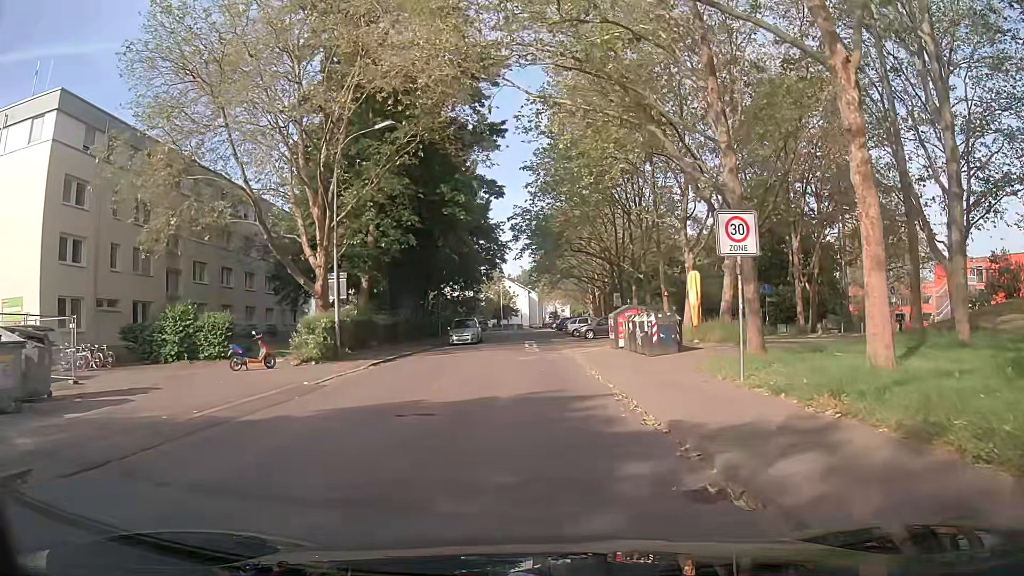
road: residential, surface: asphalt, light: Day
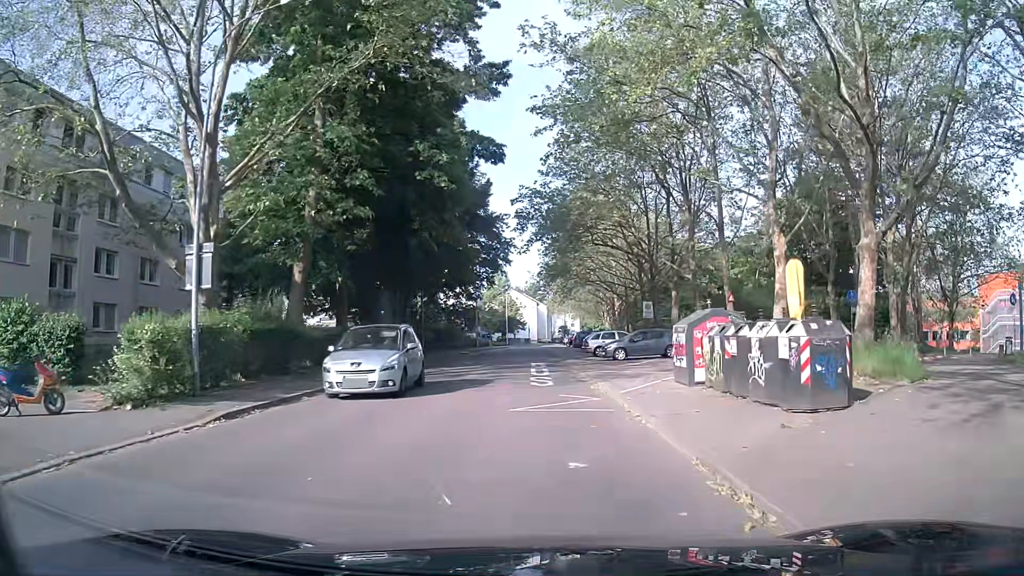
(-0.3, +12.2) m; -2°
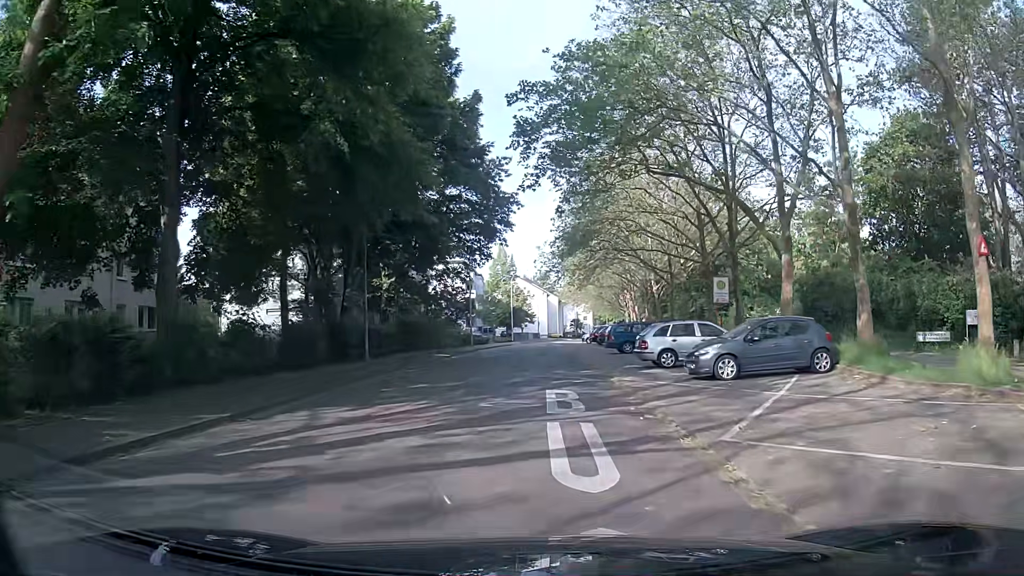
(+0.2, +17.2) m; 0°
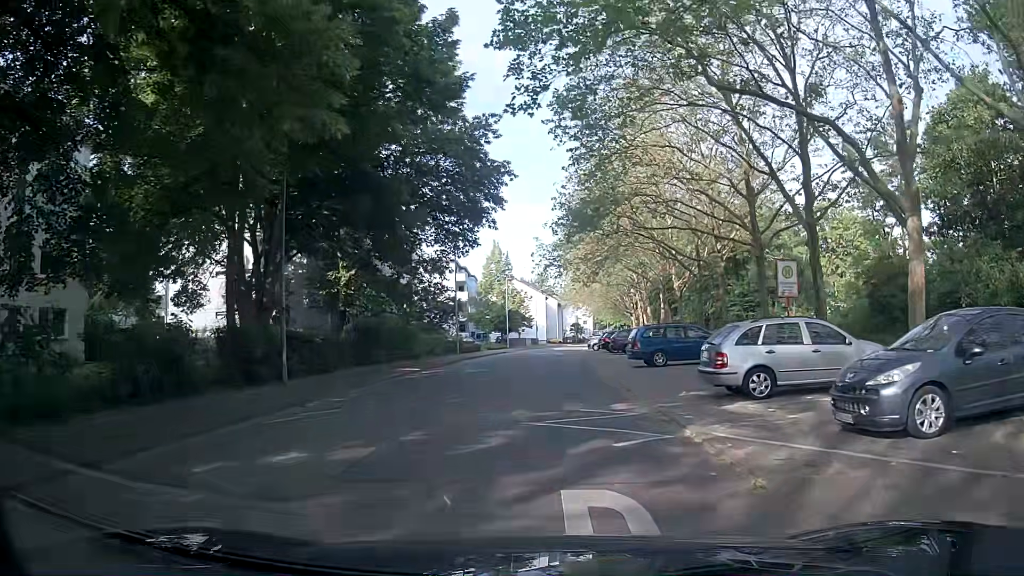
(-0.1, +9.0) m; +1°
(0, +10) (0, +20) (0, +30) (0, +40) (0, +50) (+1, +60) (+1, +70) (+2, +80) (+3, +90) (+4, +100) m
